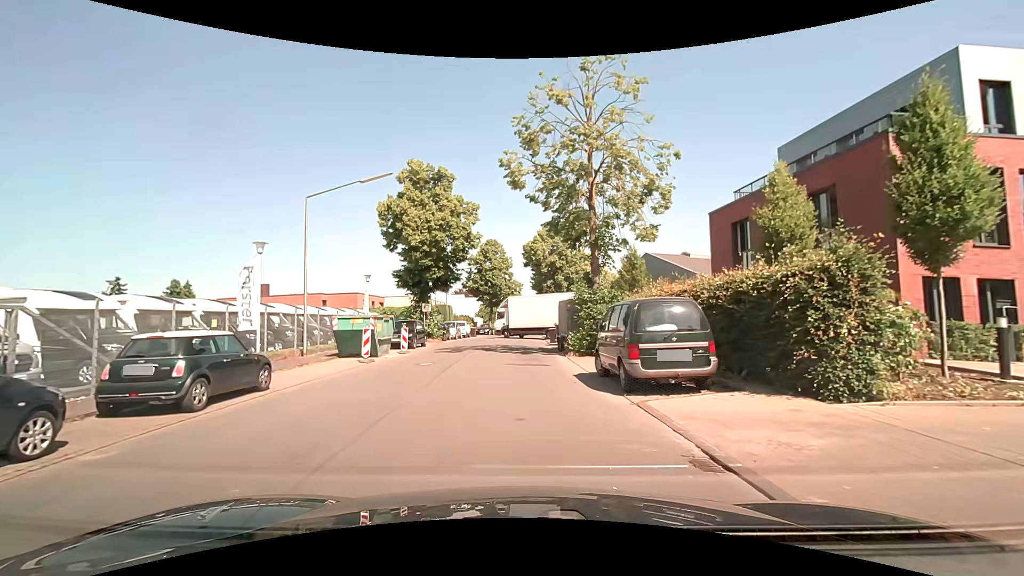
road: unclassified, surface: asphalt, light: Day
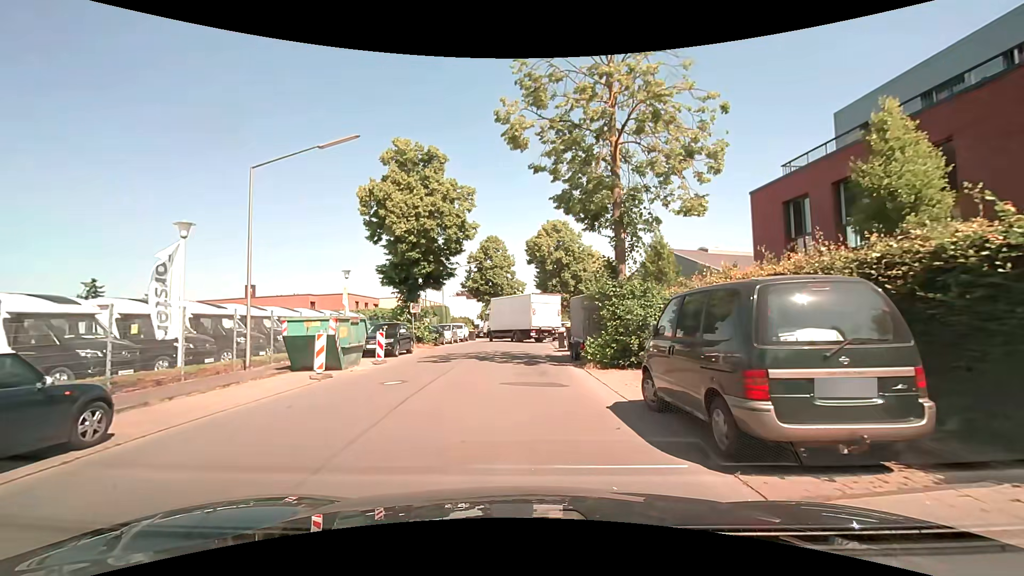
(0.0, +4.7) m; -1°
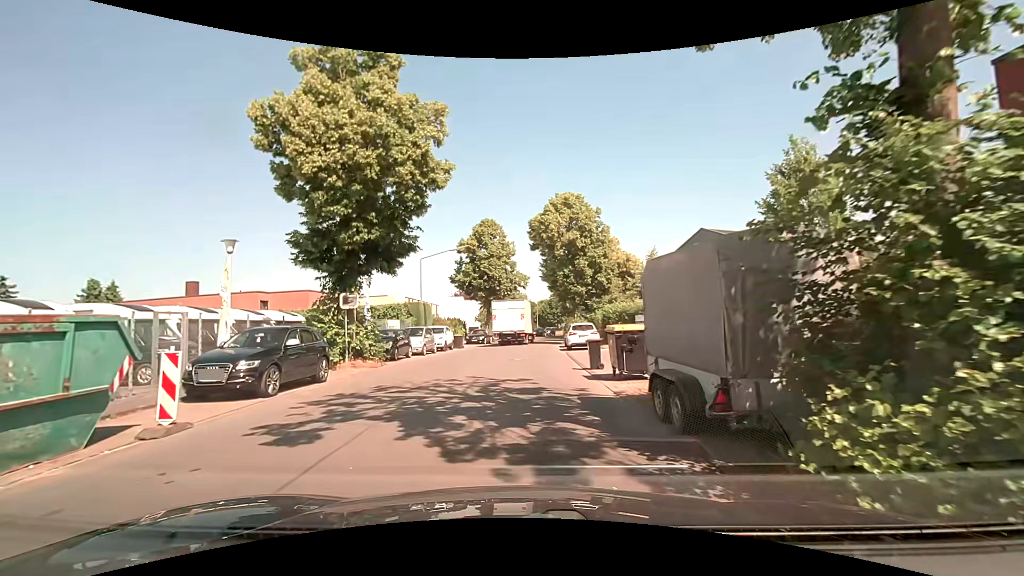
(-0.1, +12.2) m; -1°
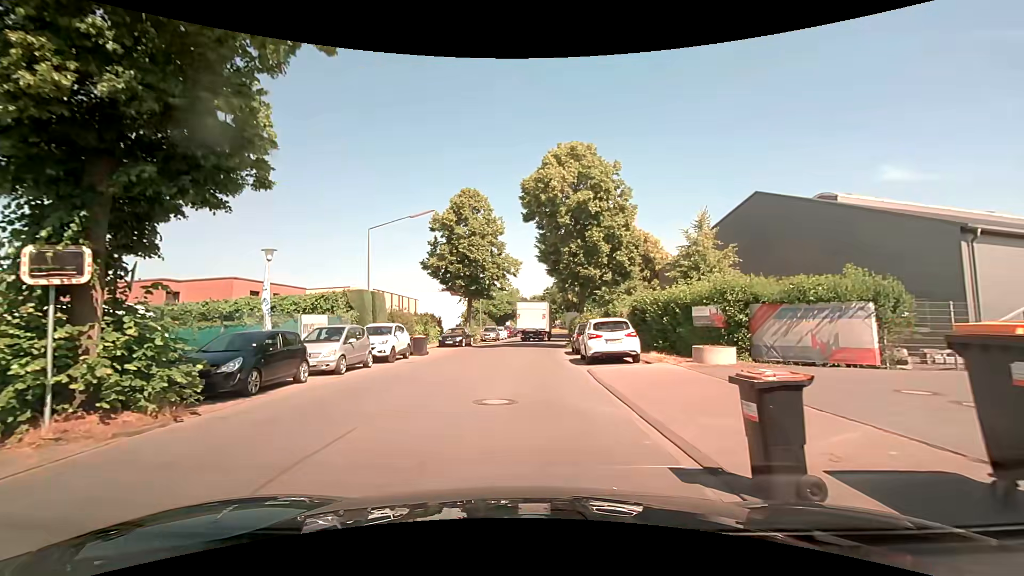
(+0.2, +11.4) m; 0°
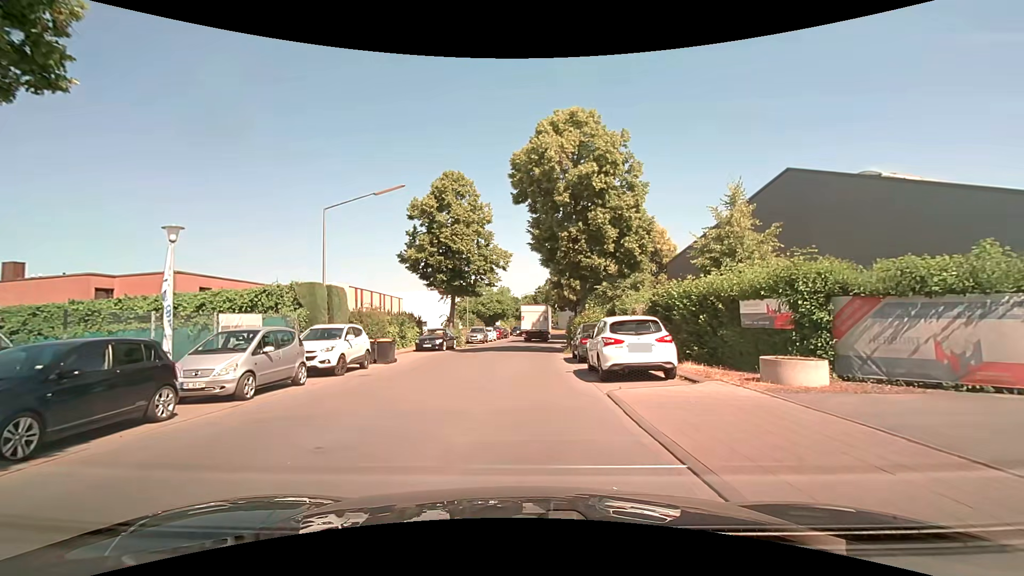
(+0.2, +4.9) m; +3°
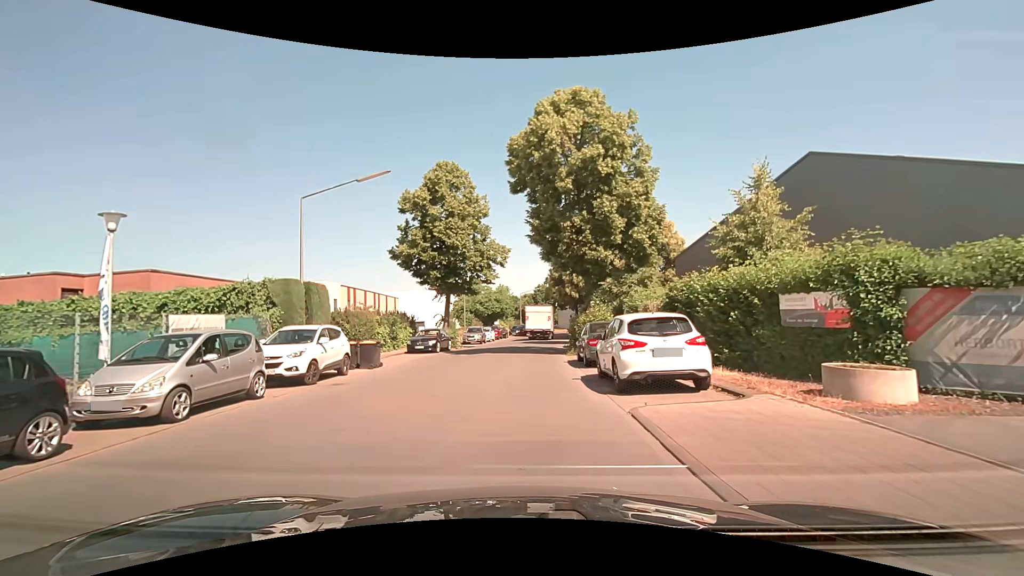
(0.0, +2.1) m; 0°
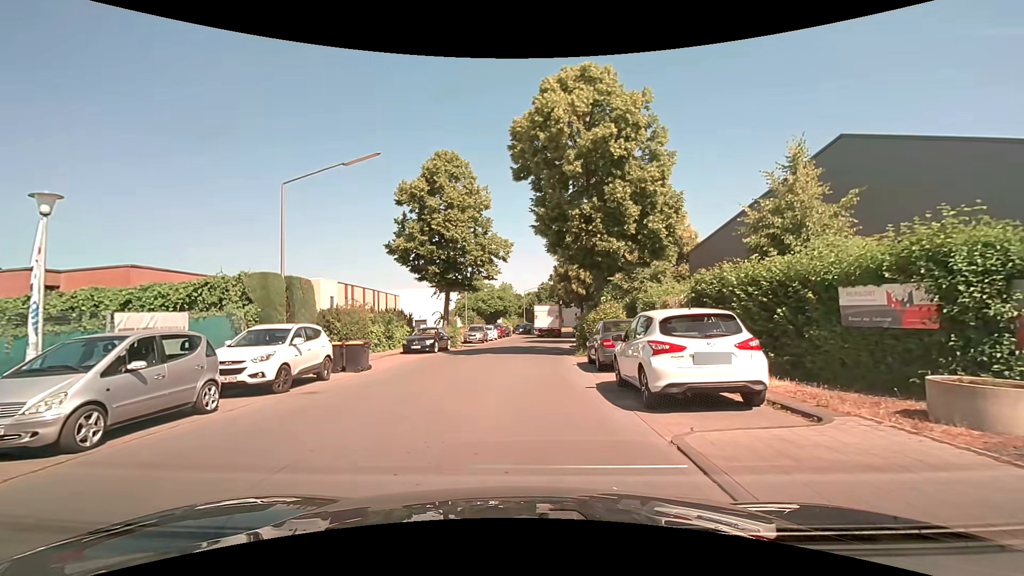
(0.0, +2.0) m; -1°
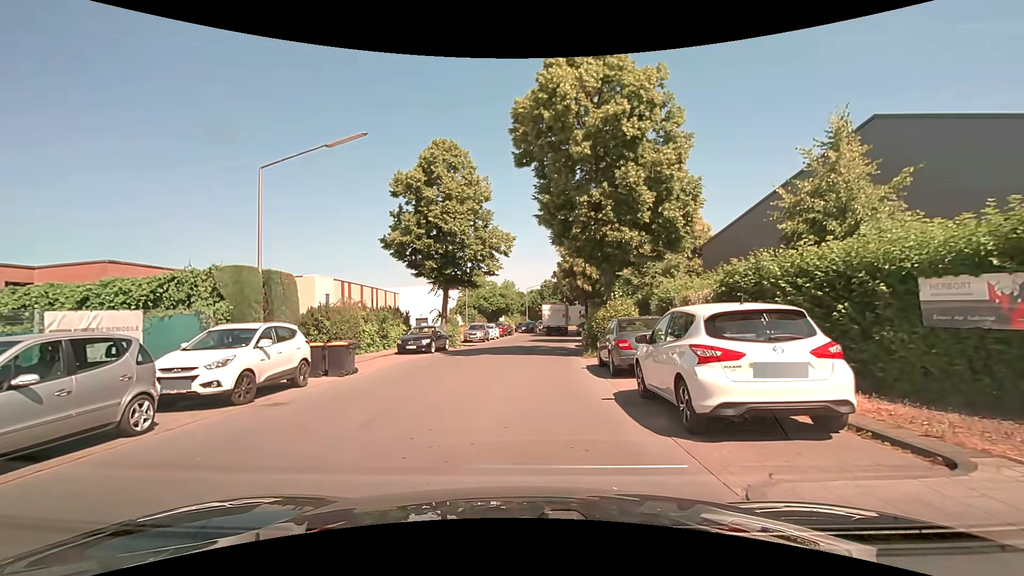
(0.0, +1.8) m; 0°
